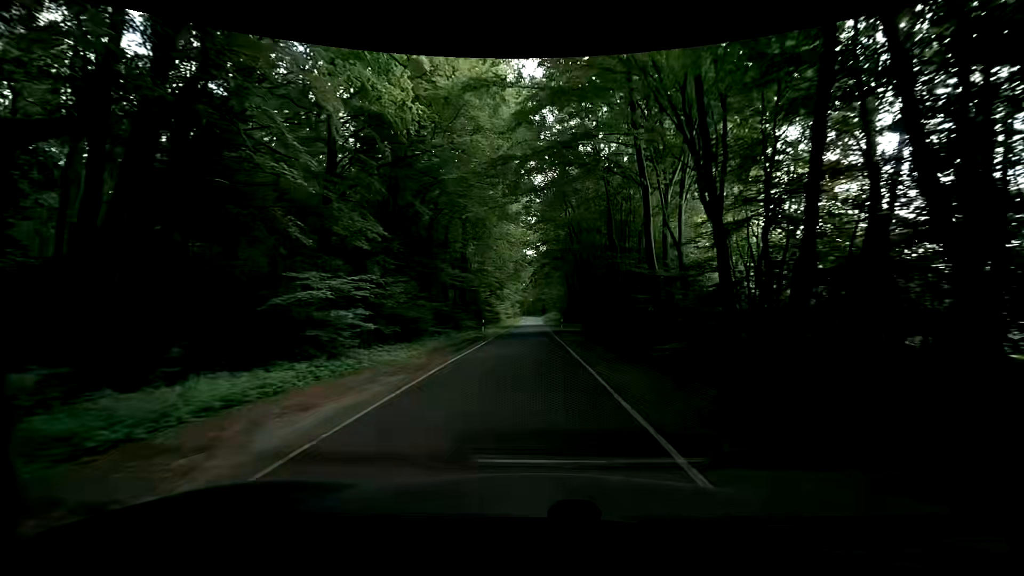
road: unclassified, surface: asphalt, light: Day
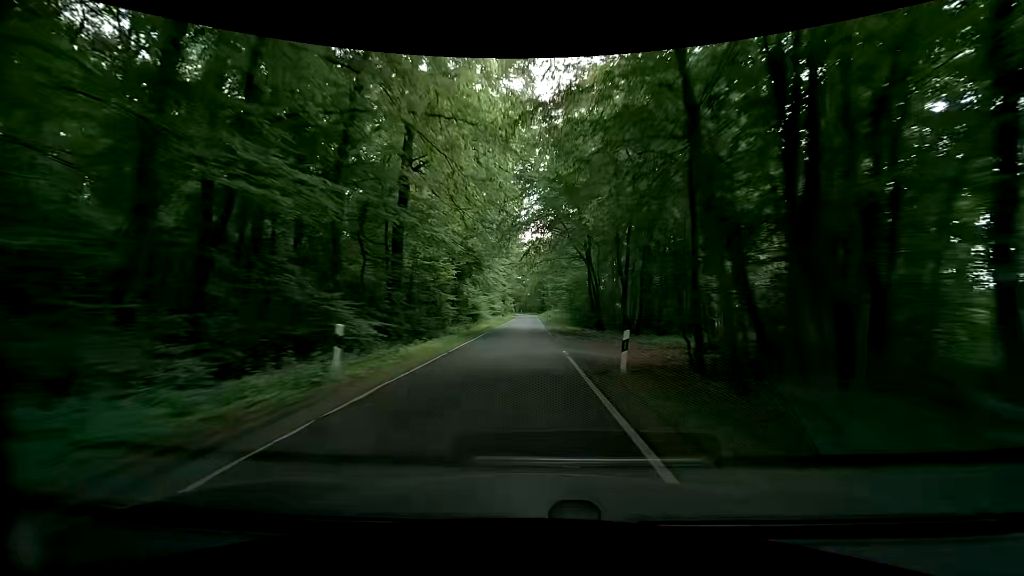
(-0.1, +27.4) m; -2°
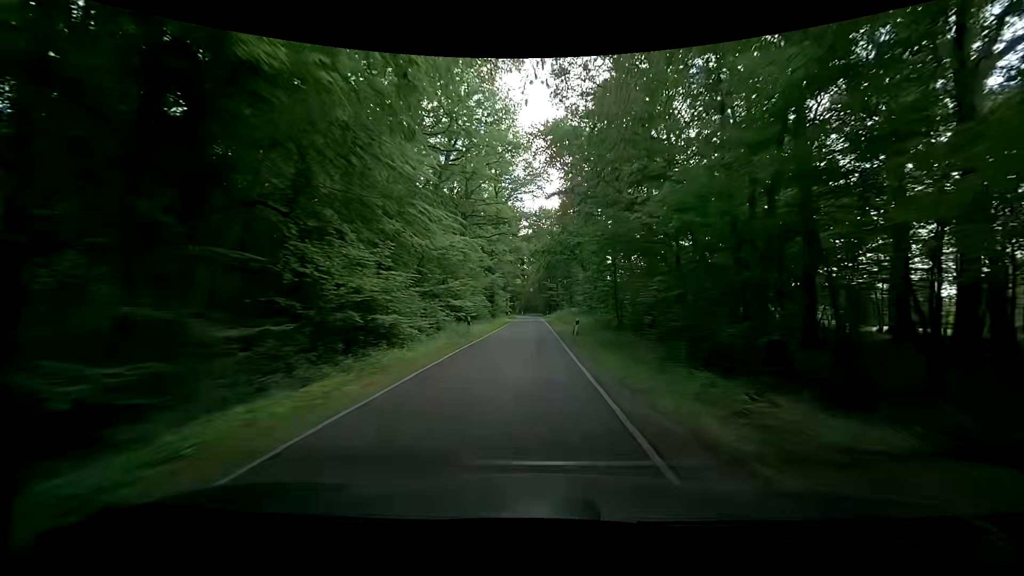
(+1.2, +36.3) m; +2°
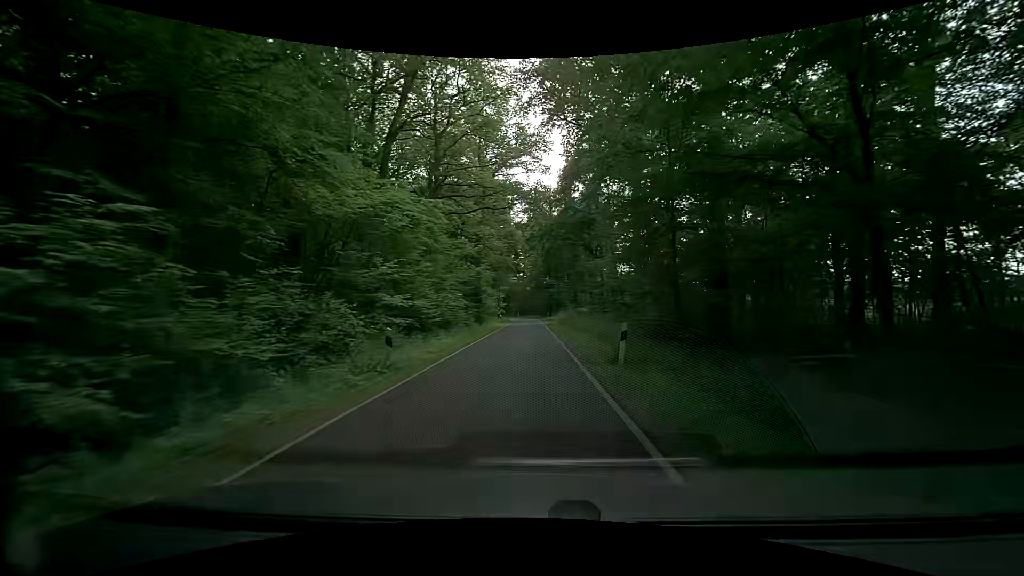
(0.0, +14.6) m; -1°
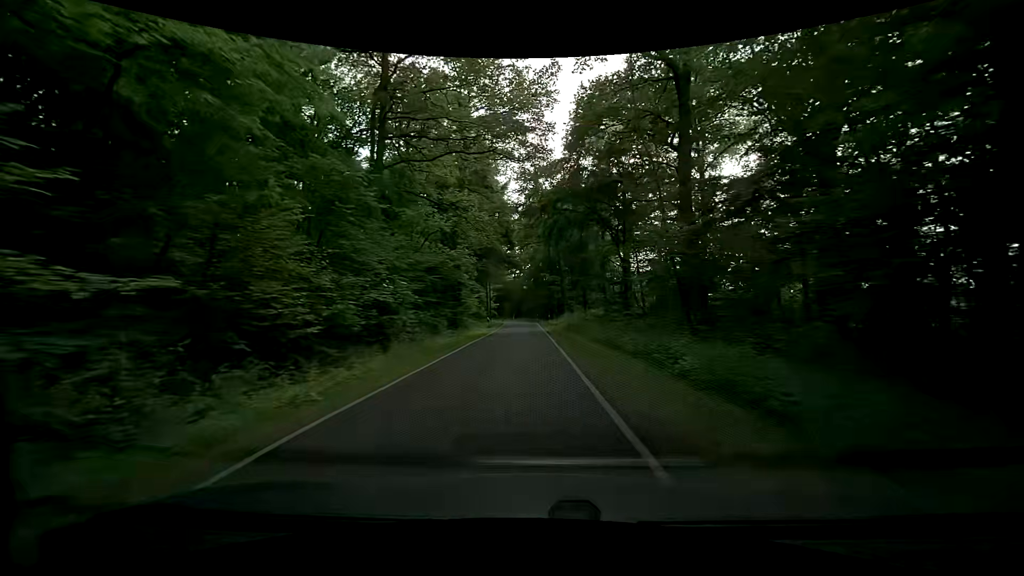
(0.0, +14.4) m; +1°
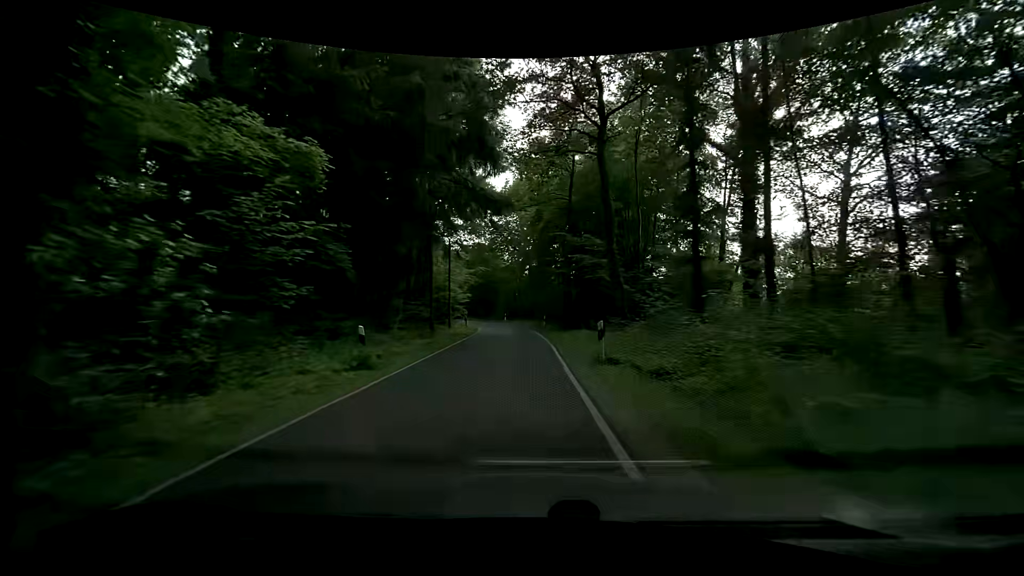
(-0.3, +35.9) m; -2°
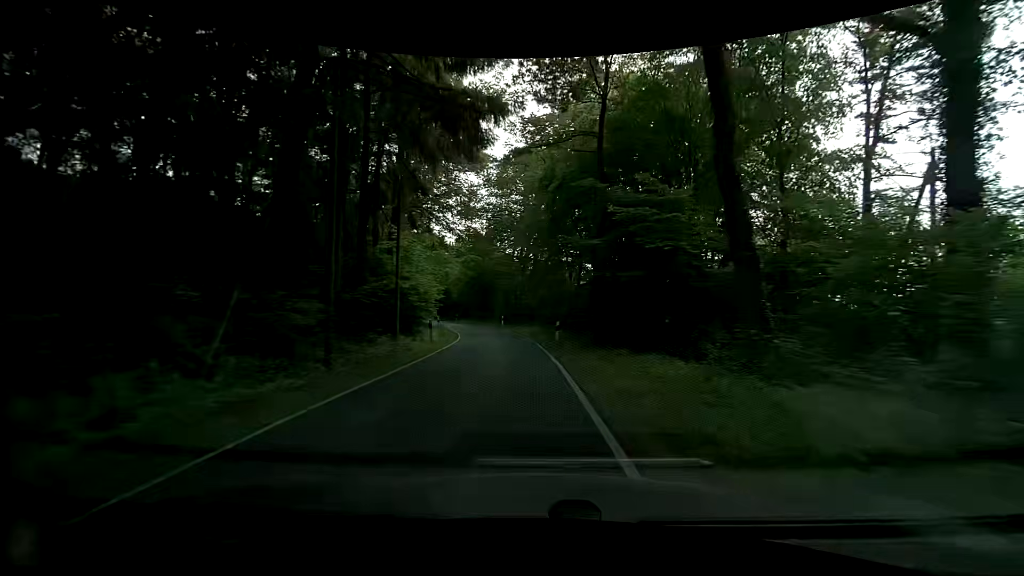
(+0.2, +14.2) m; 0°
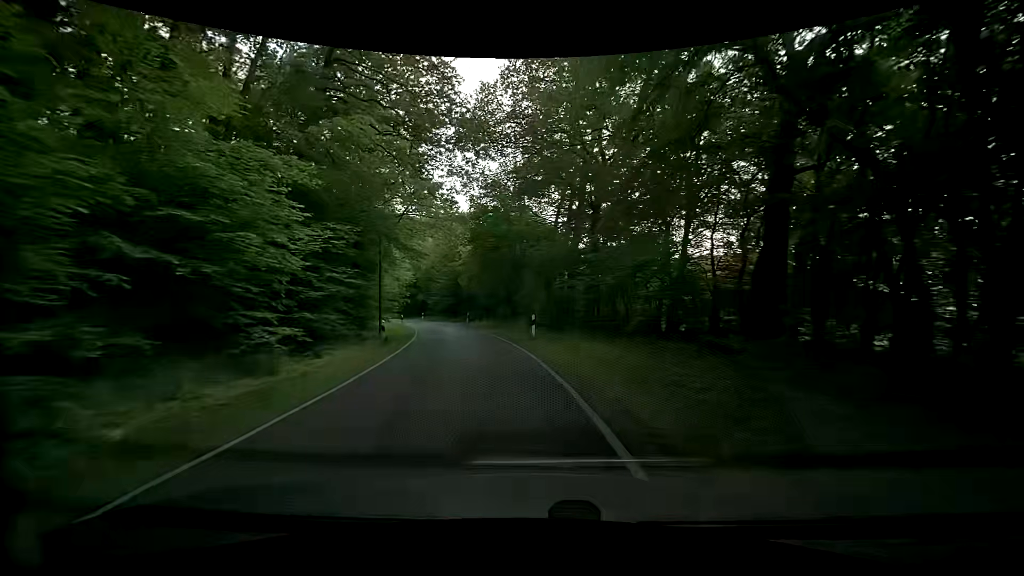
(-0.2, +27.8) m; -4°
(0, +10) (-1, +20) (-2, +30) (-5, +40) (-7, +49) (-11, +59) (-15, +68) (-19, +77) (-23, +86) (-28, +95) m
